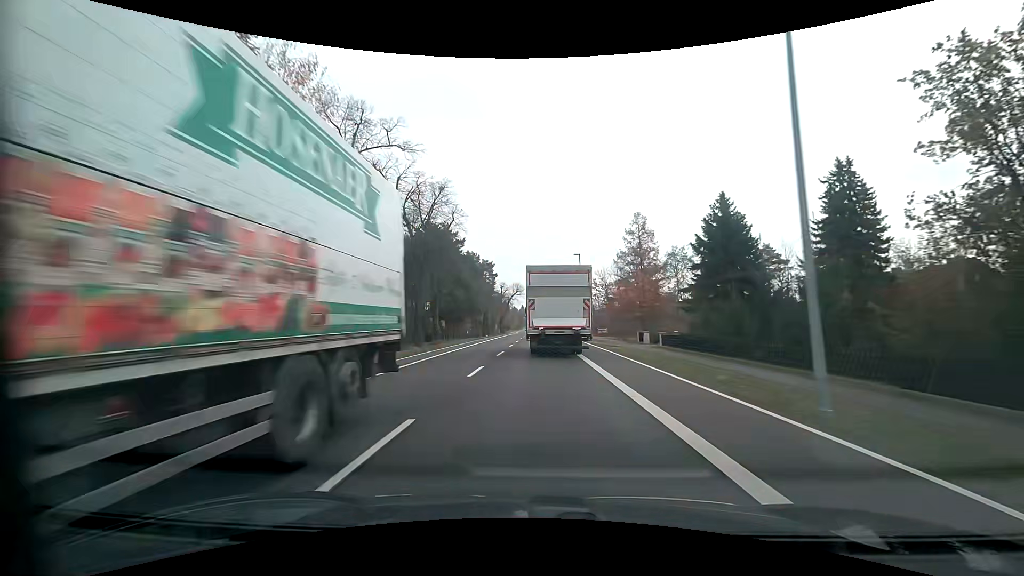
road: primary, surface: asphalt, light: Day
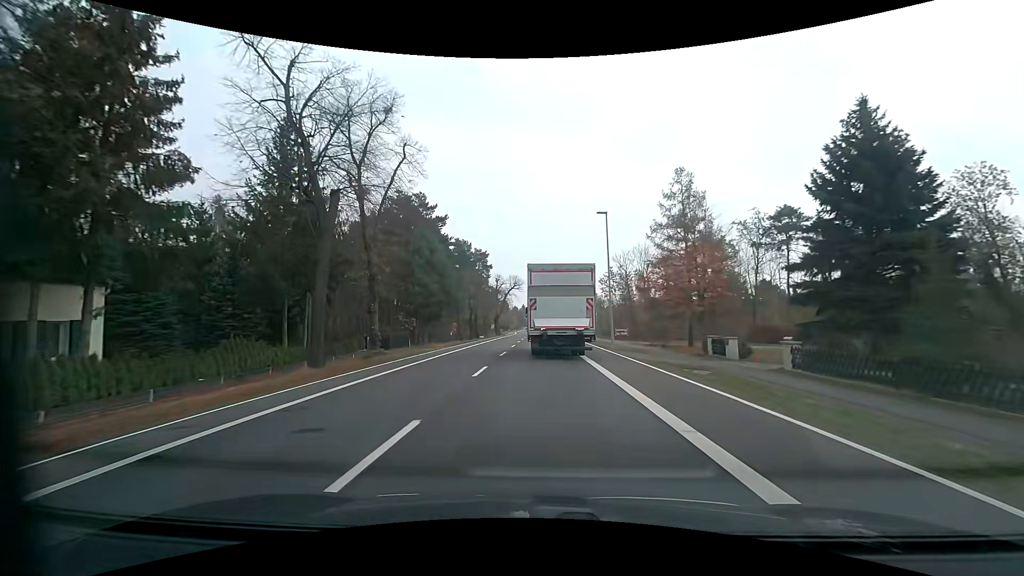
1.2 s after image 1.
(-0.1, +17.9) m; -1°
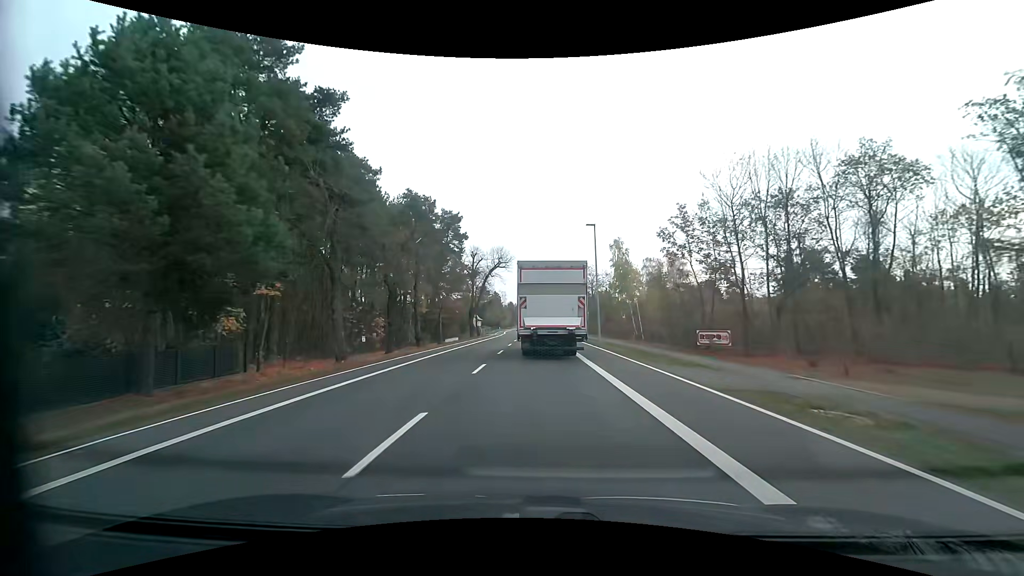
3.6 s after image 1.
(+0.3, +35.4) m; +1°
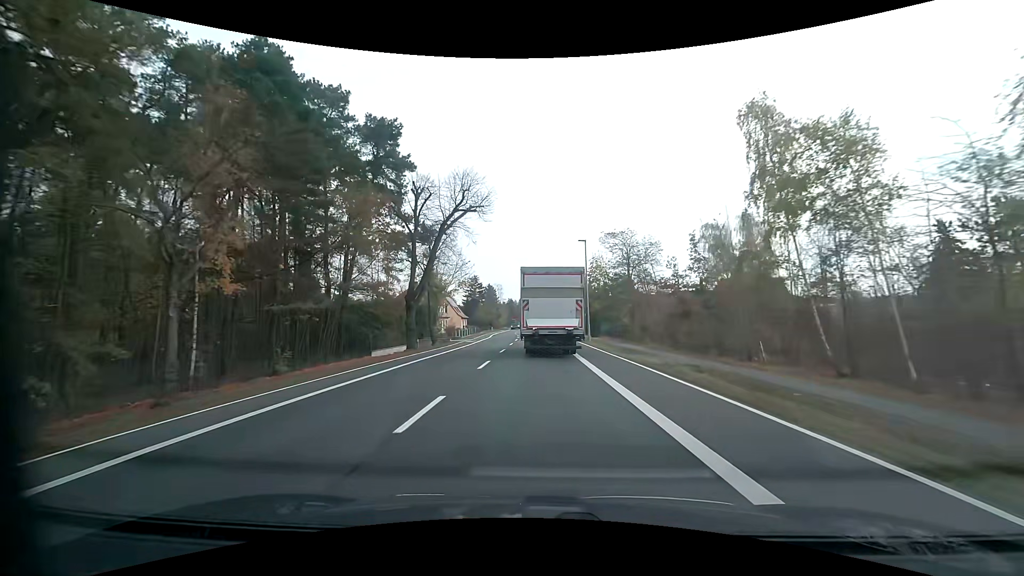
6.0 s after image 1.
(-0.1, +34.1) m; 0°
